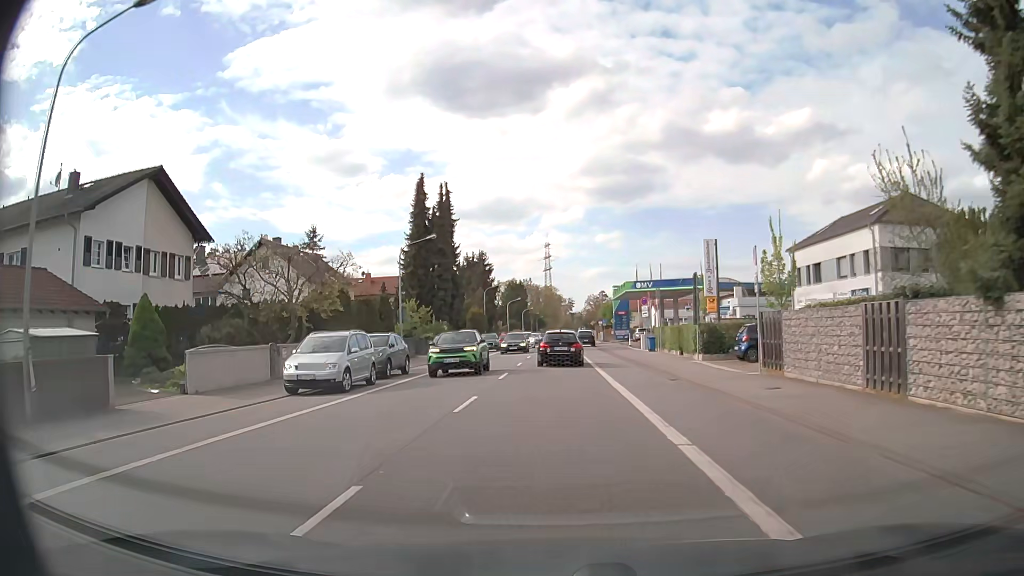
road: primary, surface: asphalt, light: Day
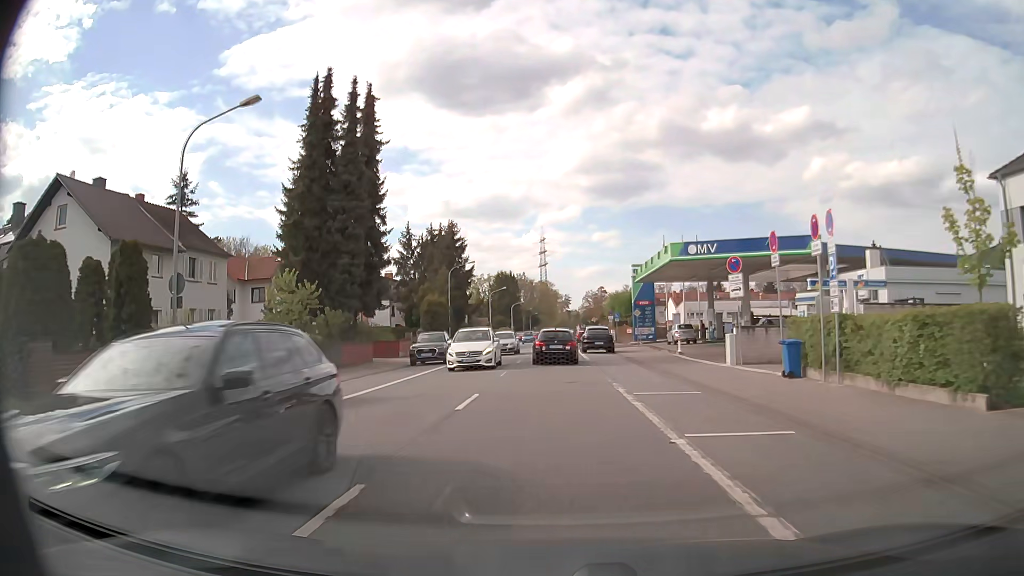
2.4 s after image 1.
(+0.2, +25.8) m; +1°
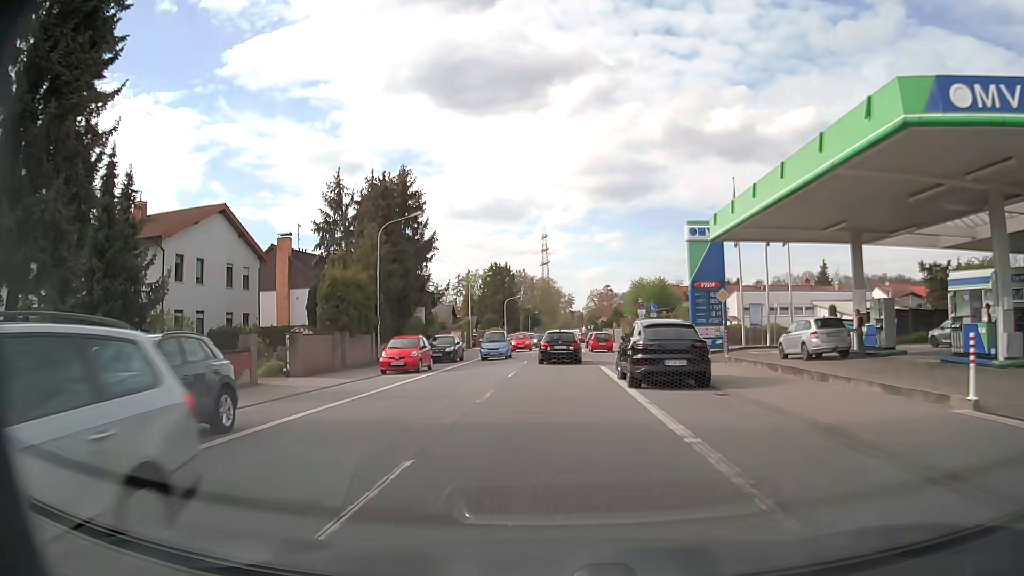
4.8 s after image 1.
(-0.1, +25.3) m; 0°
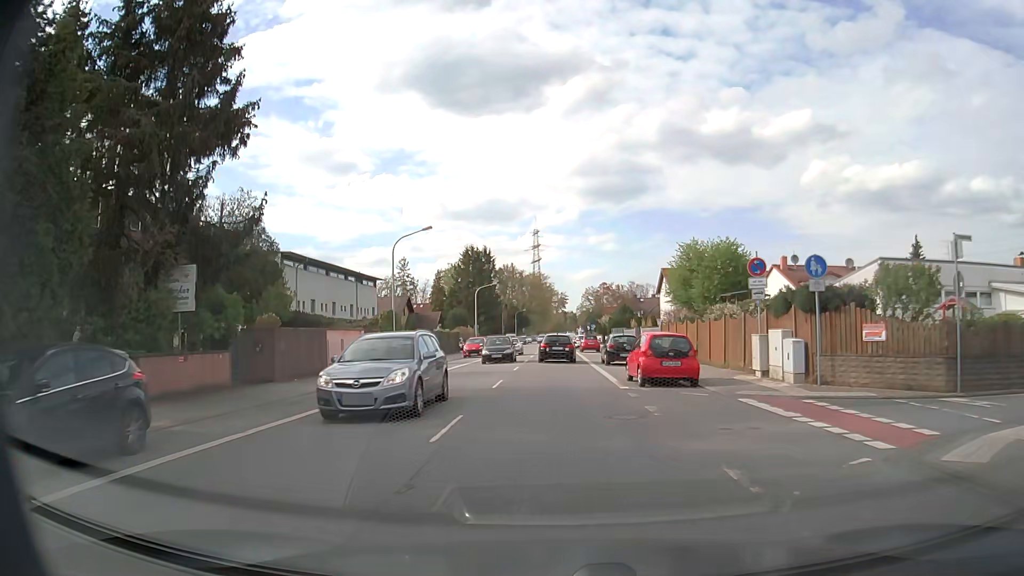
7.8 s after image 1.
(0.0, +31.0) m; +1°
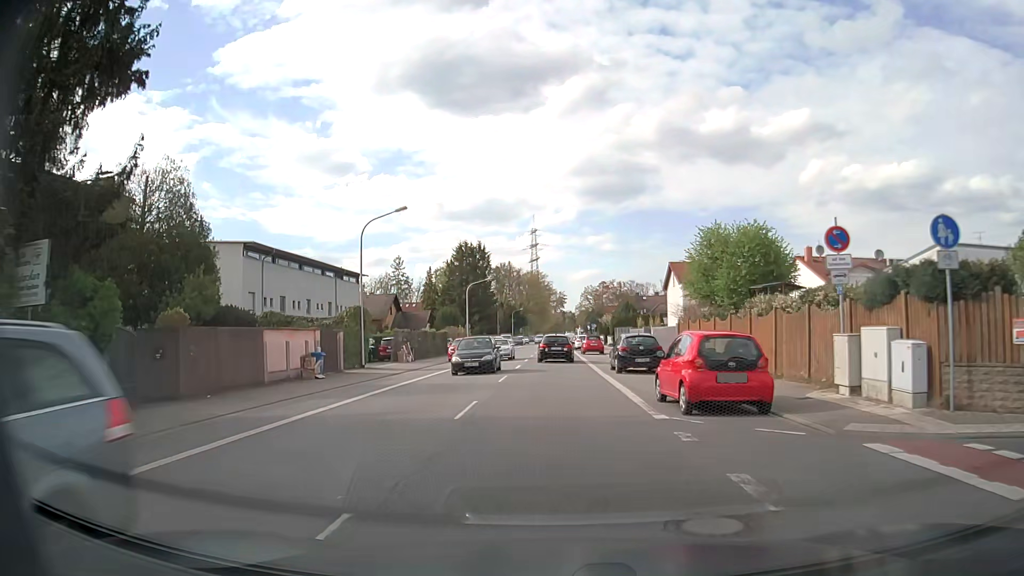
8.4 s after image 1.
(0.0, +6.4) m; 0°
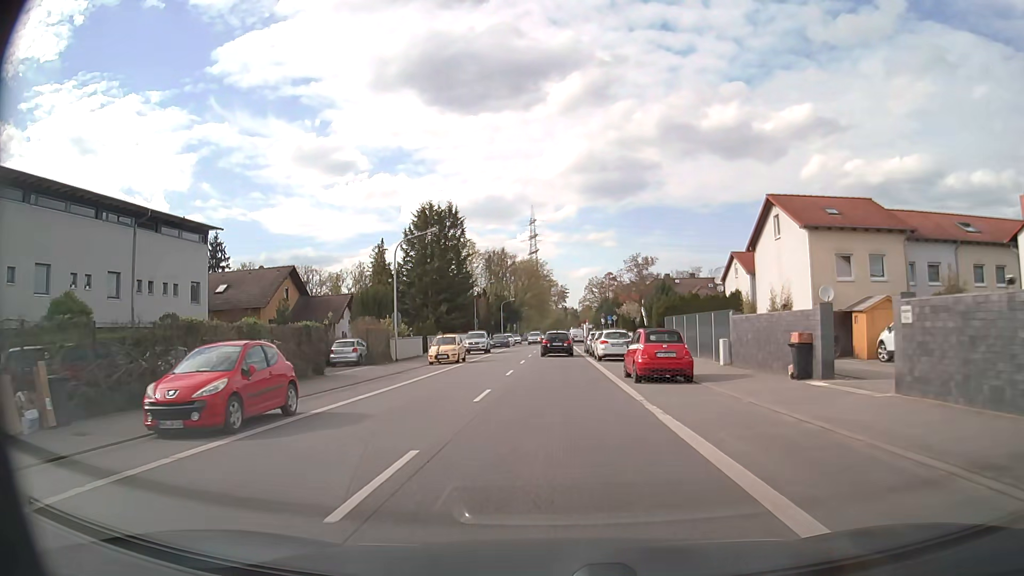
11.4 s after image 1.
(0.0, +33.3) m; 0°
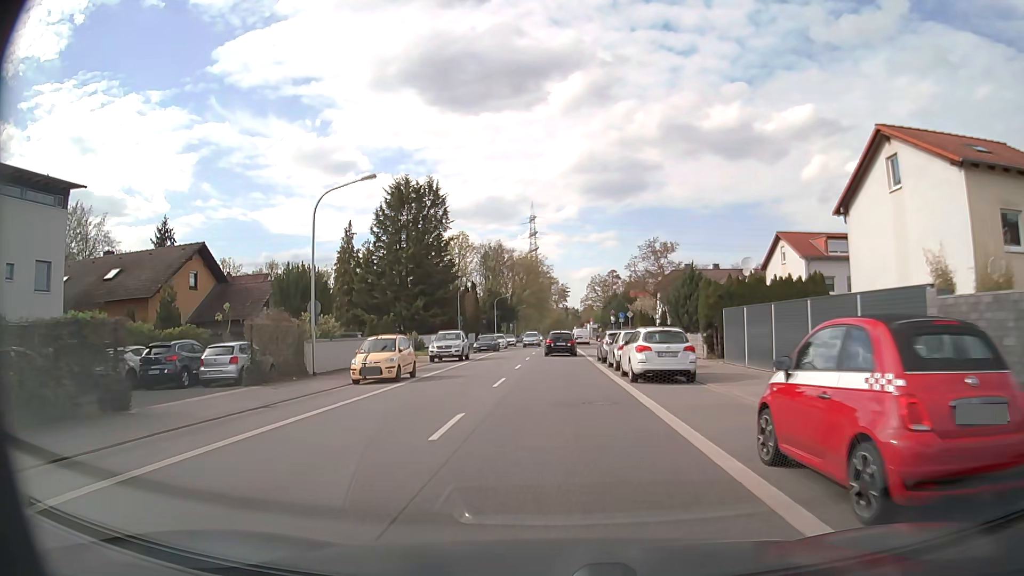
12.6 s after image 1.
(0.0, +14.0) m; 0°
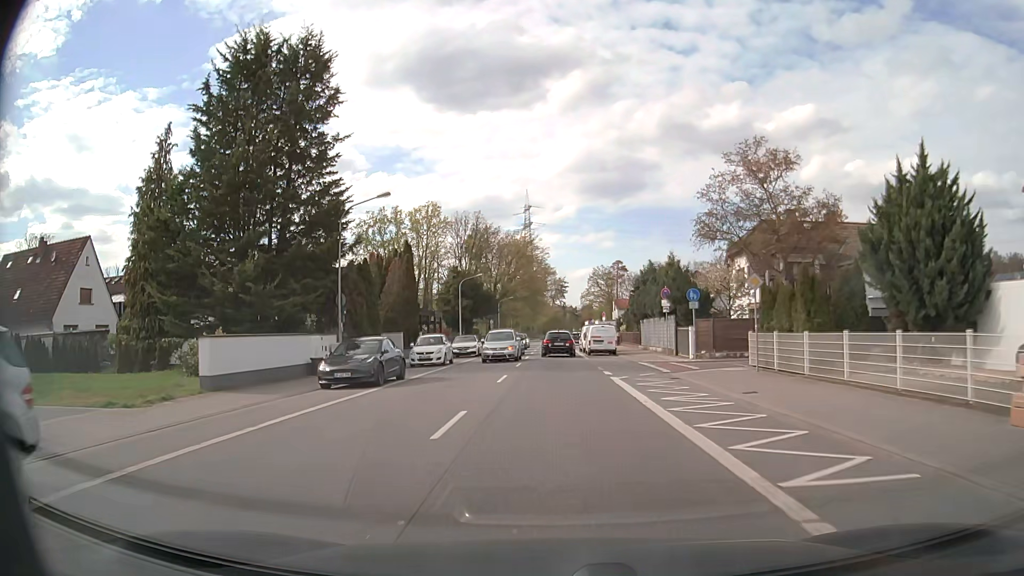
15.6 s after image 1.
(-0.1, +36.3) m; 0°
(0, +10) (0, +20) (0, +30) (0, +40) (0, +50) (0, +60) (0, +70) (0, +80) (0, +90) (0, +100) m
